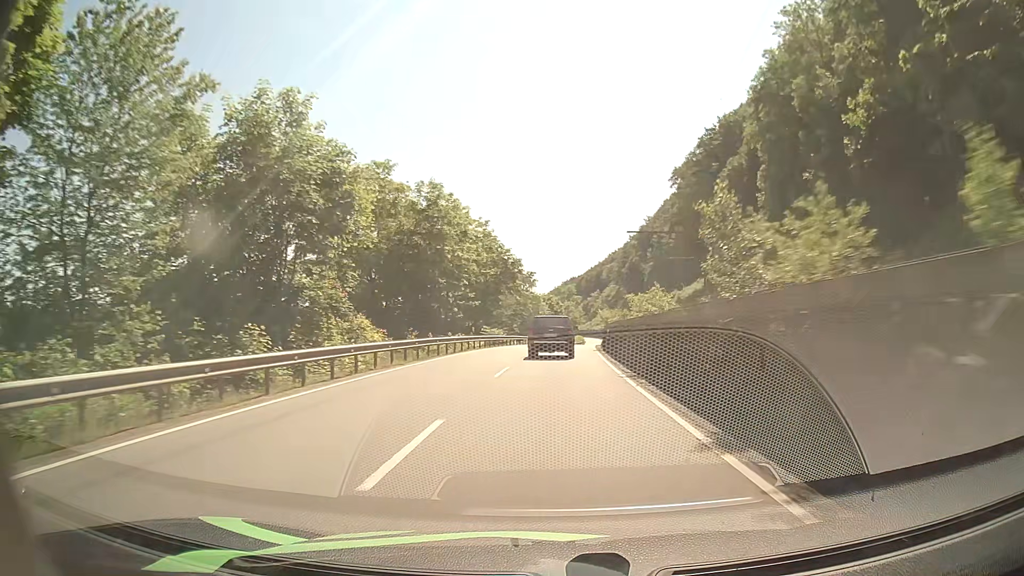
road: primary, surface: asphalt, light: Day
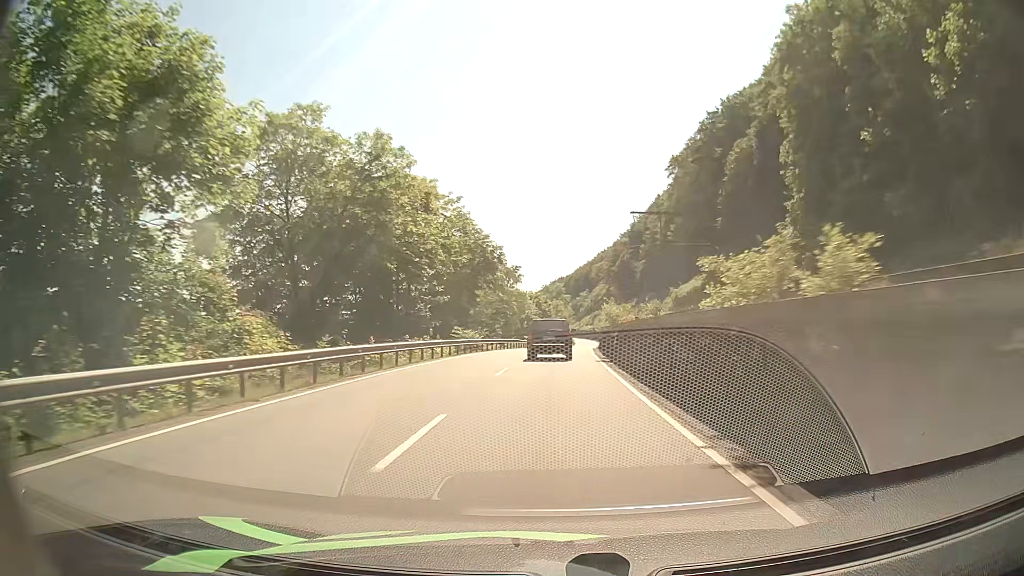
(+0.1, +11.0) m; +1°
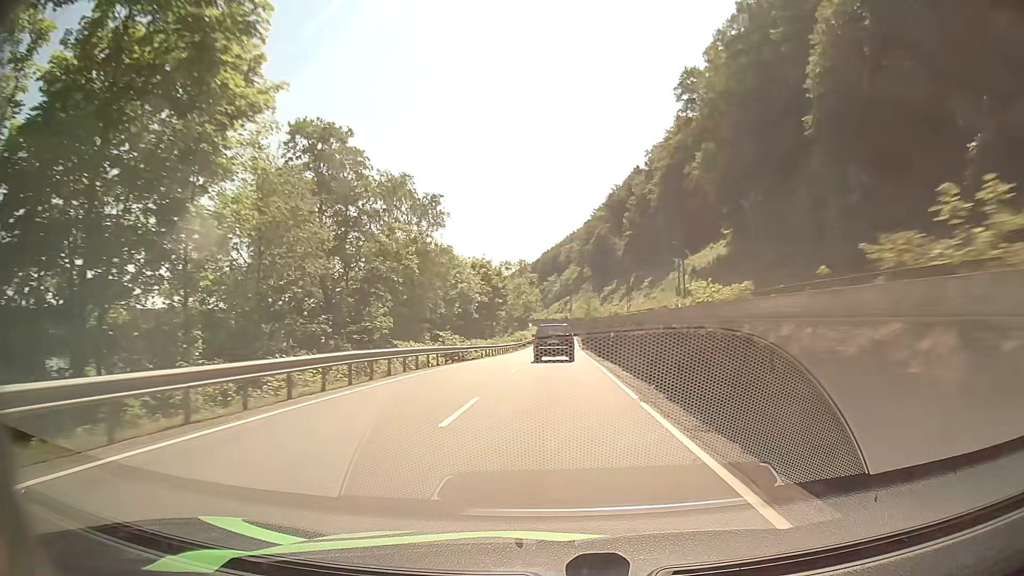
(+1.2, +44.7) m; +2°
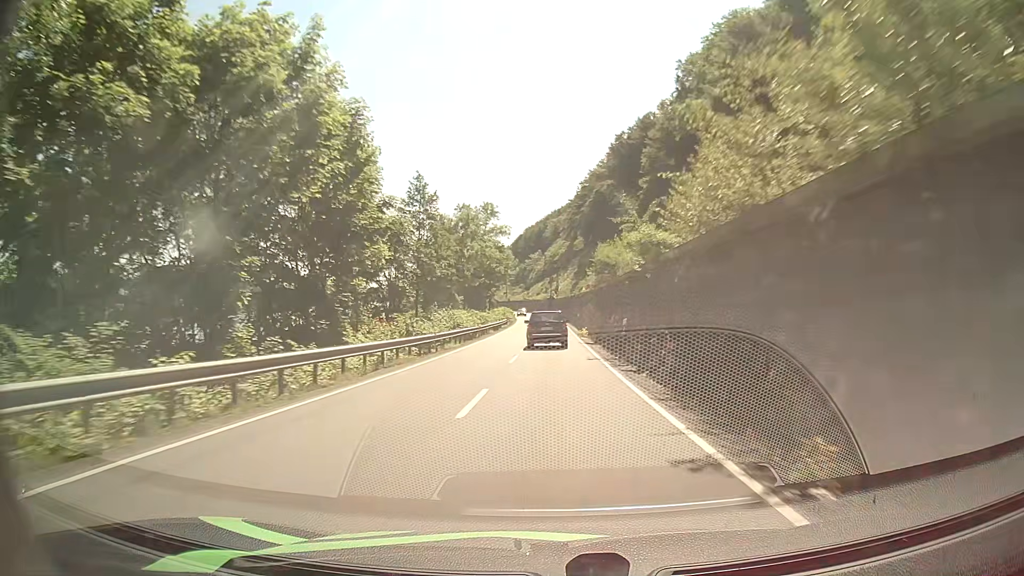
(+1.3, +58.9) m; +2°
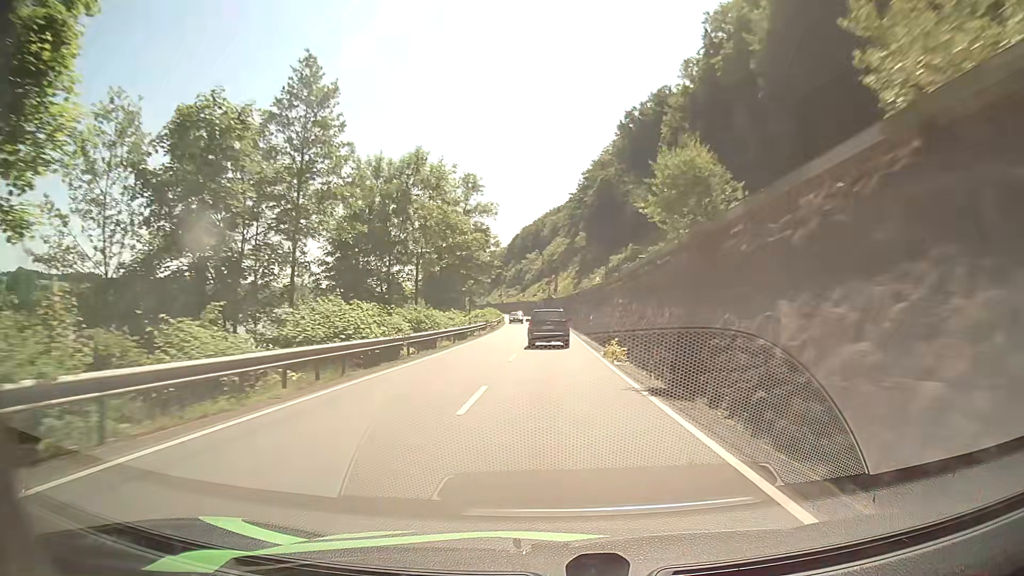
(0.0, +23.7) m; 0°
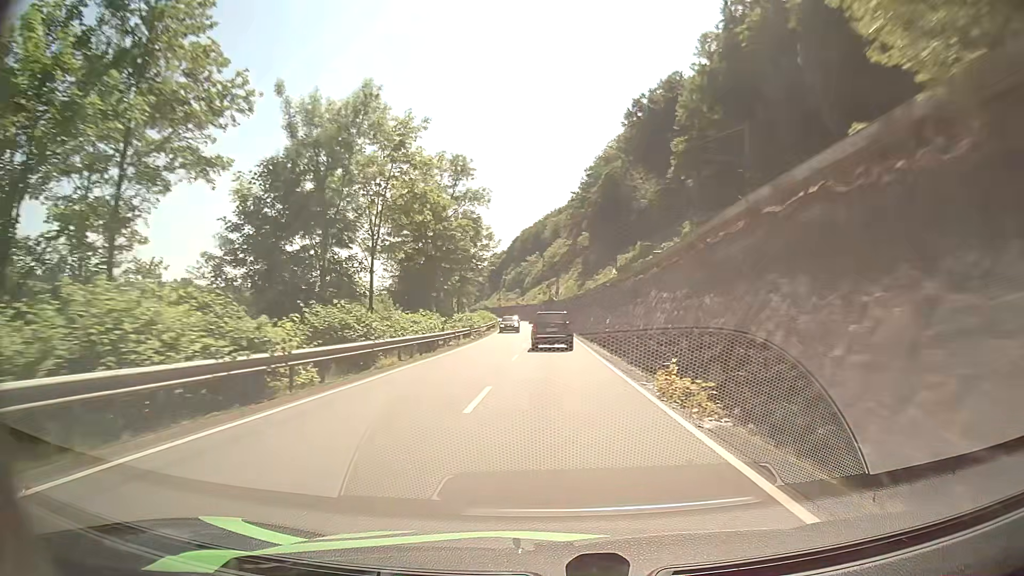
(0.0, +11.7) m; 0°
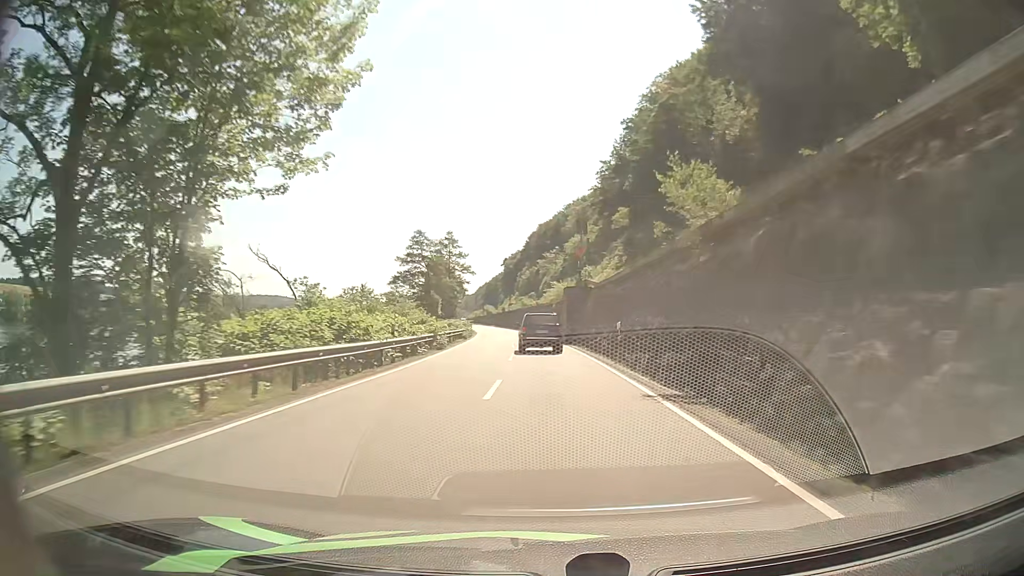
(-0.2, +58.2) m; -2°
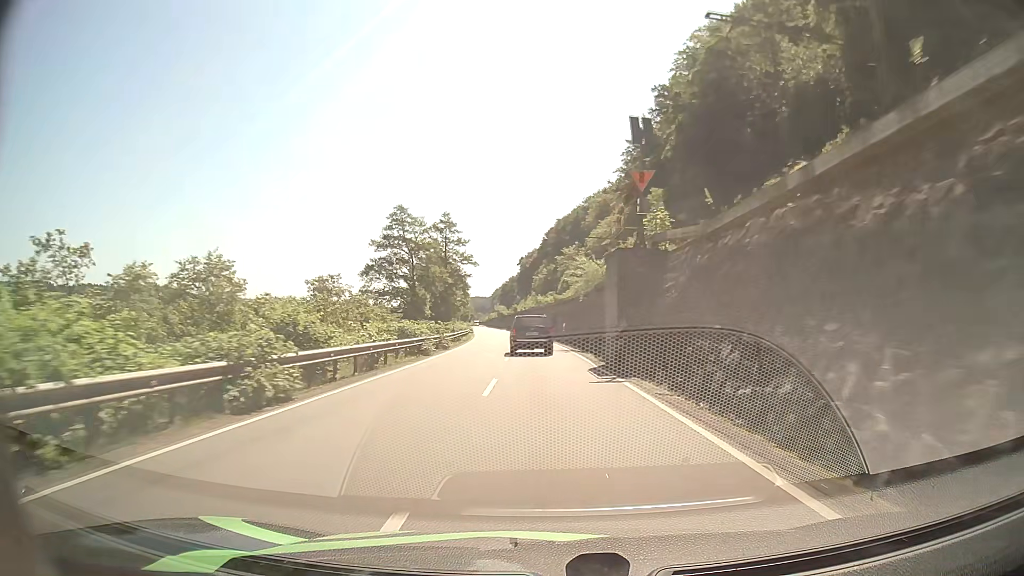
(-0.3, +23.0) m; -1°
(0, +10) (0, +20) (-1, +30) (-1, +40) (-2, +50) (-3, +60) (-3, +70) (-4, +80) (-5, +90) (-7, +100) m
